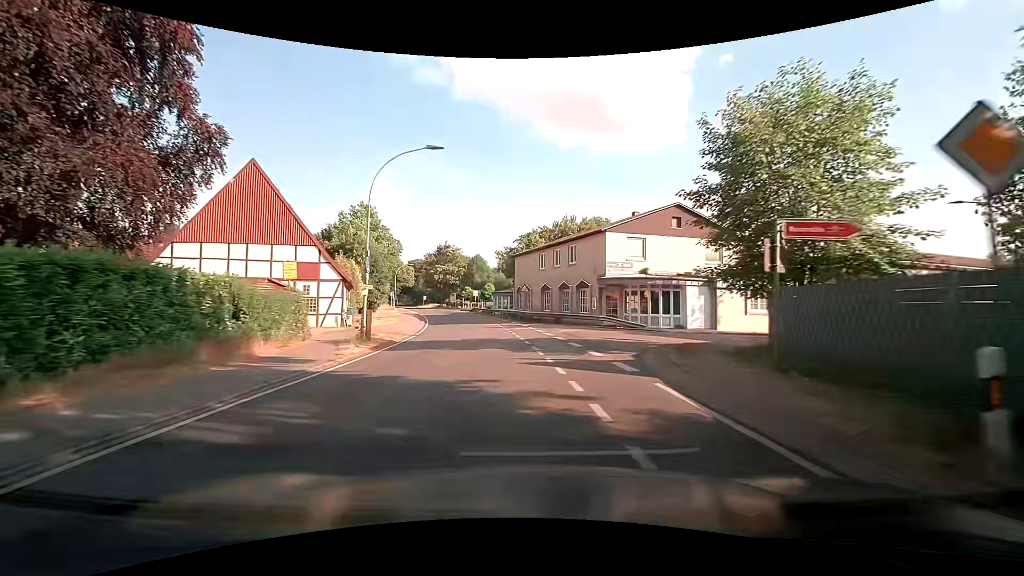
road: tertiary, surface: asphalt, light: Day
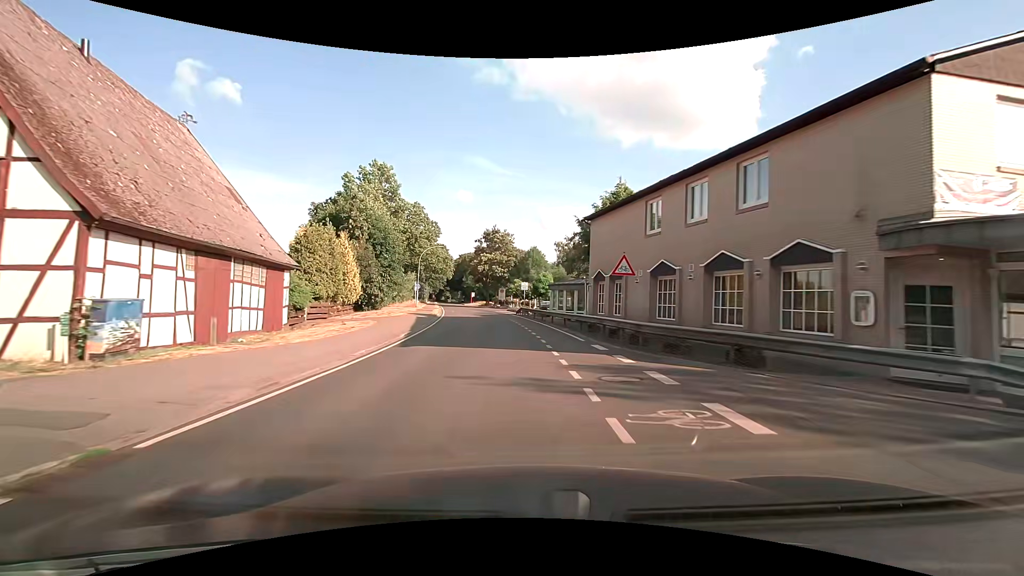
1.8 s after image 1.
(-1.2, +22.8) m; -6°
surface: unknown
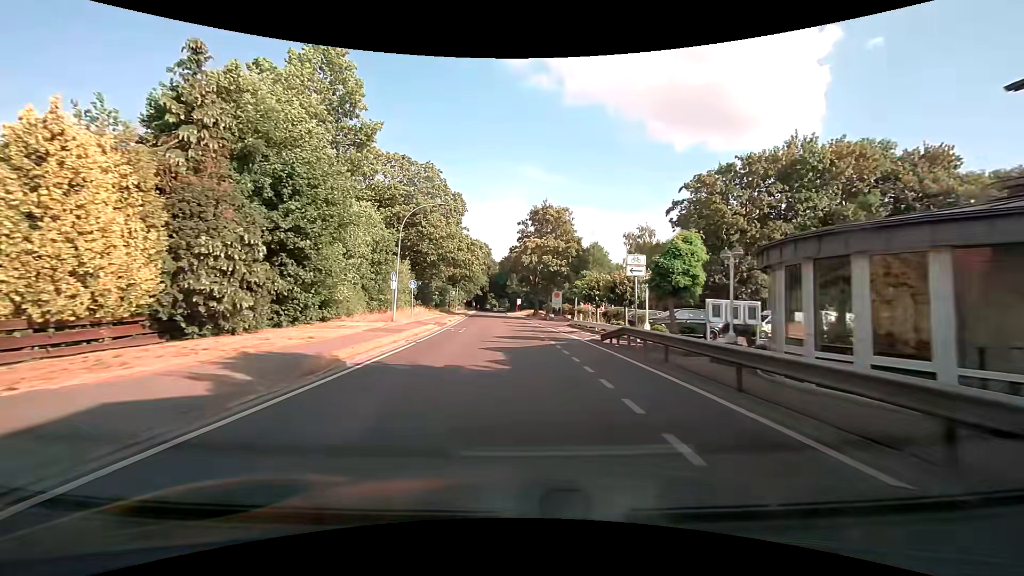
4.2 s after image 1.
(-2.1, +30.3) m; -6°
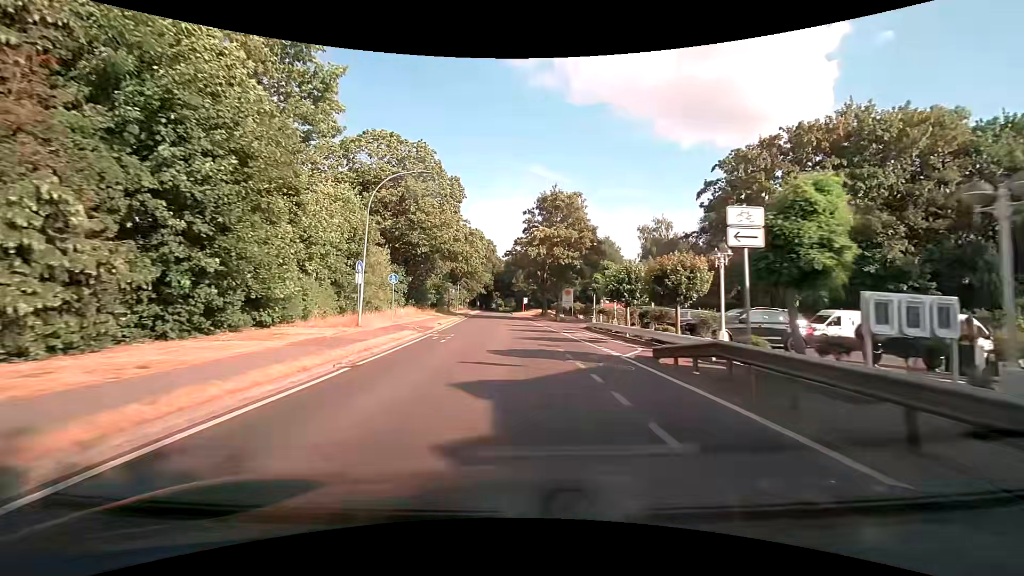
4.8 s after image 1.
(-0.1, +7.6) m; 0°
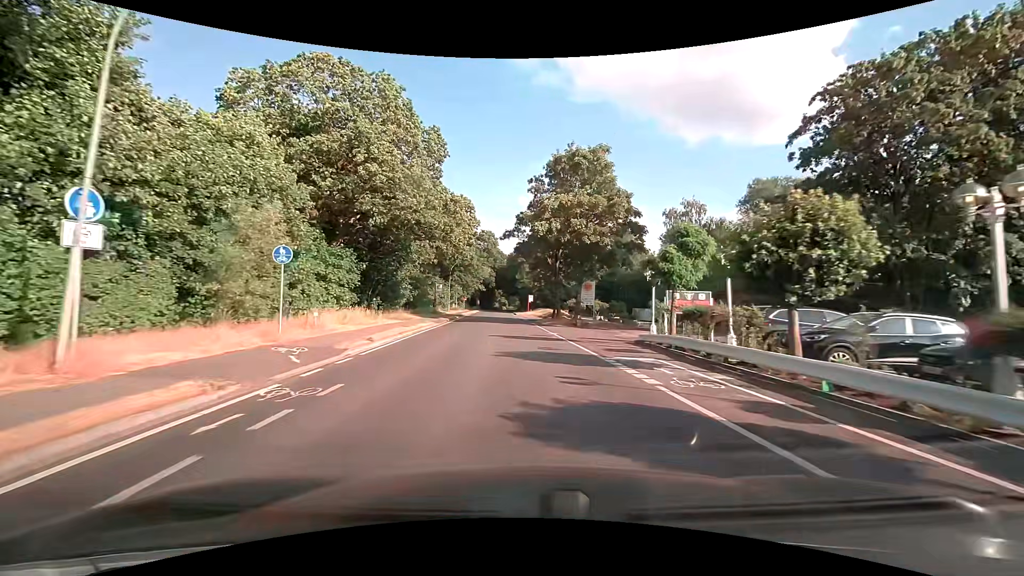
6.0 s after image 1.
(-0.2, +15.2) m; -1°
